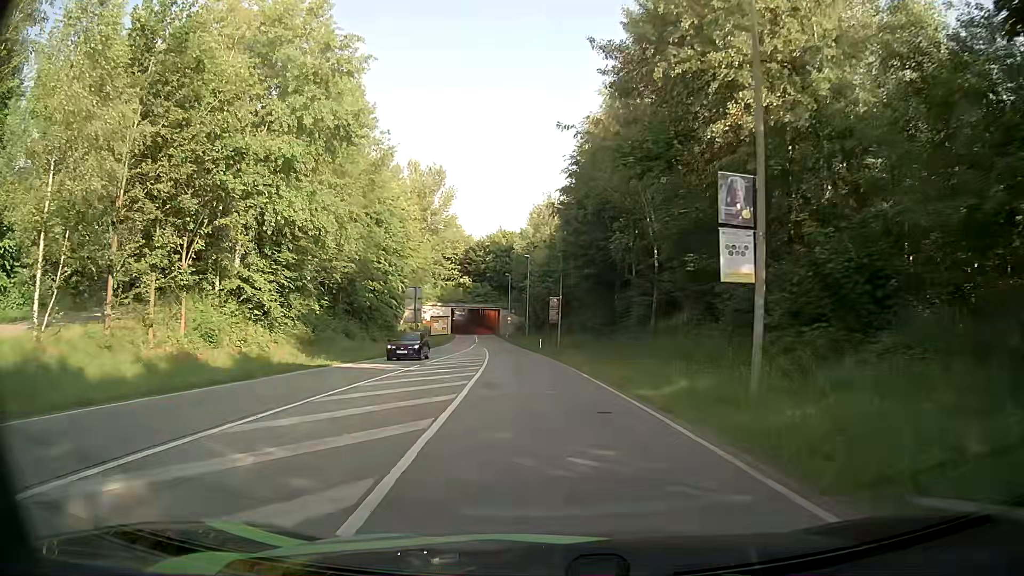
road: secondary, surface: asphalt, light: Day
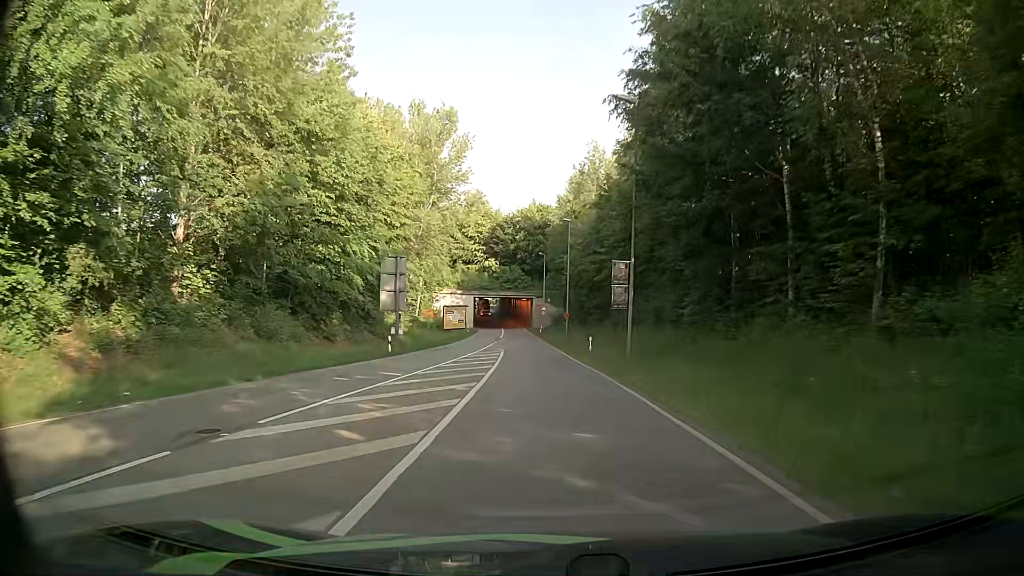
(-0.8, +22.2) m; -3°
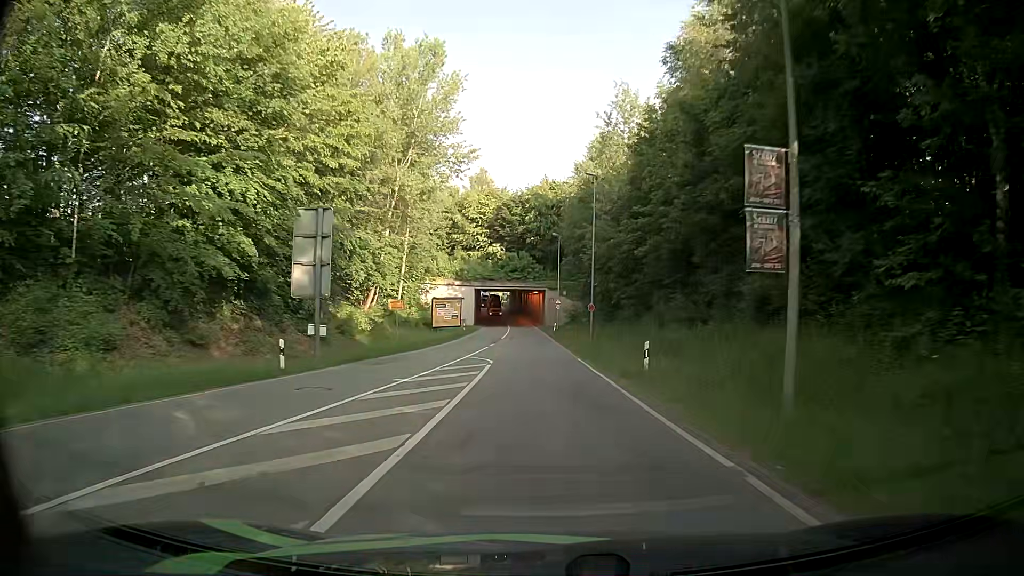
(-0.2, +16.4) m; -2°
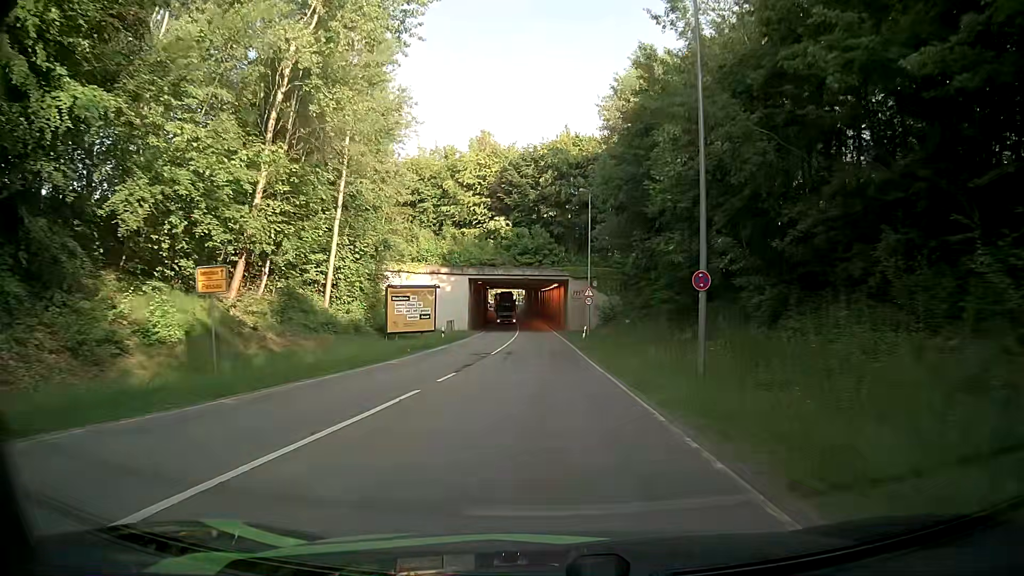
(-0.2, +24.7) m; -1°
